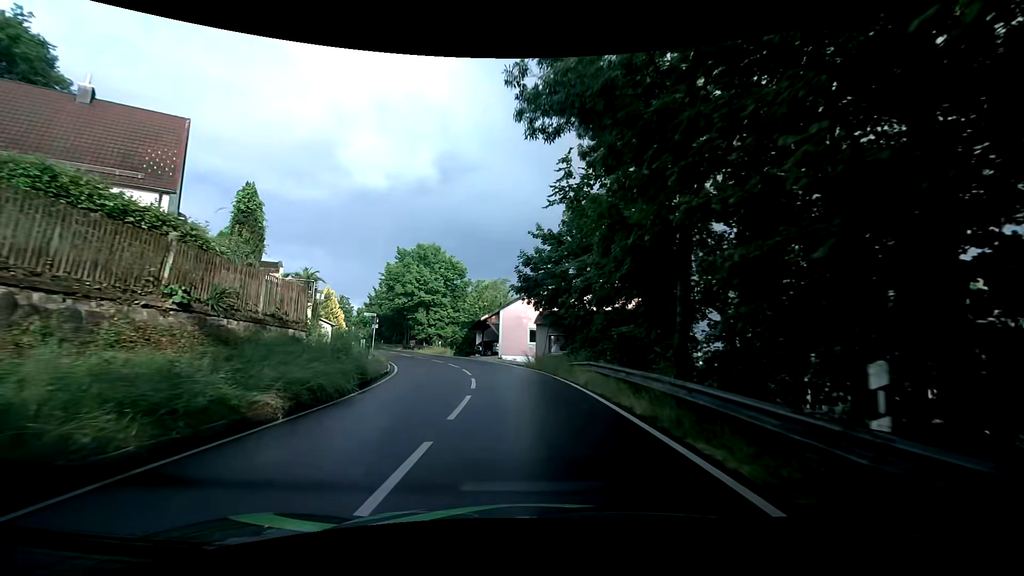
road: tertiary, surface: asphalt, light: Day
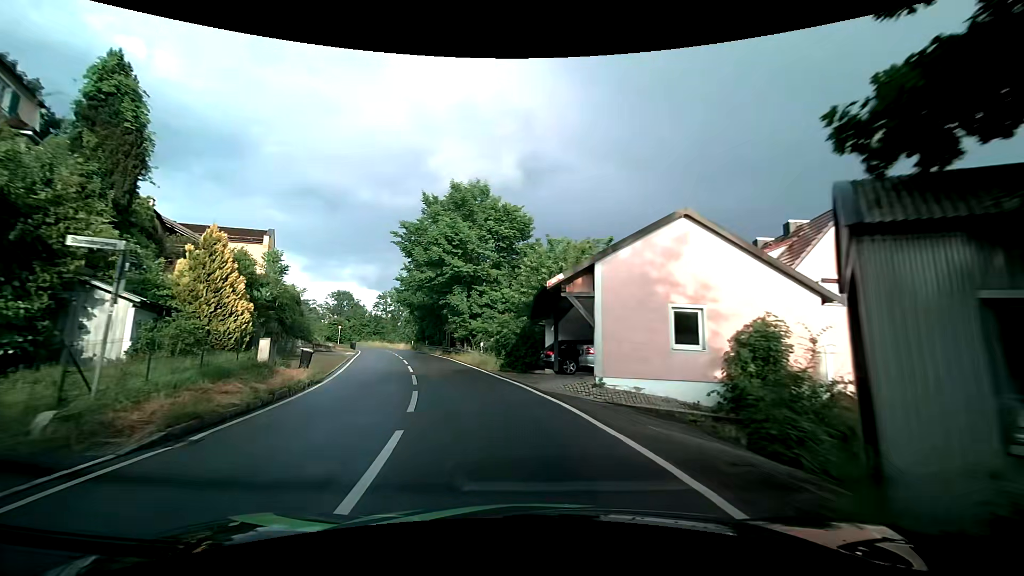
(-1.5, +23.1) m; -10°
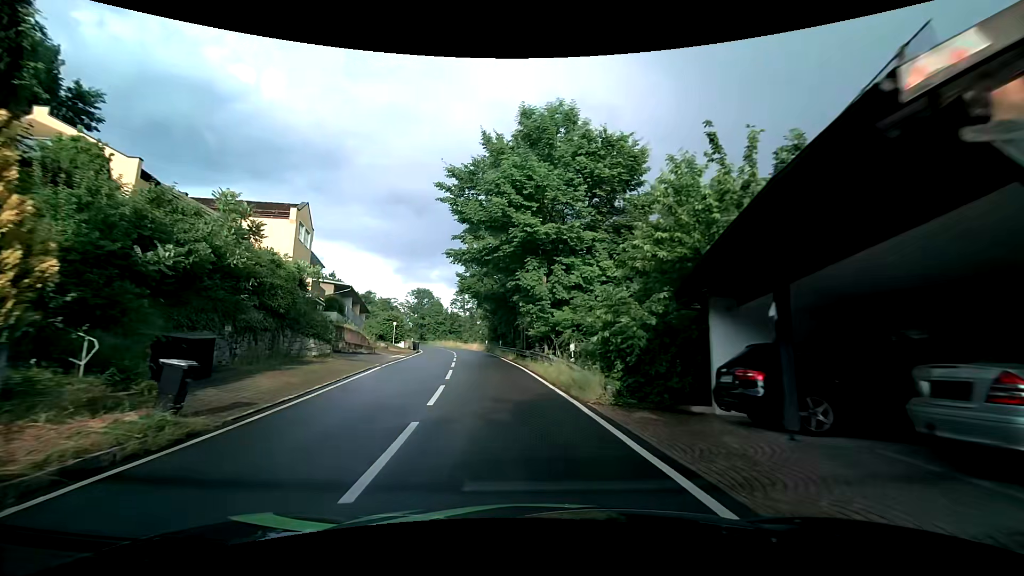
(-1.0, +11.5) m; -10°
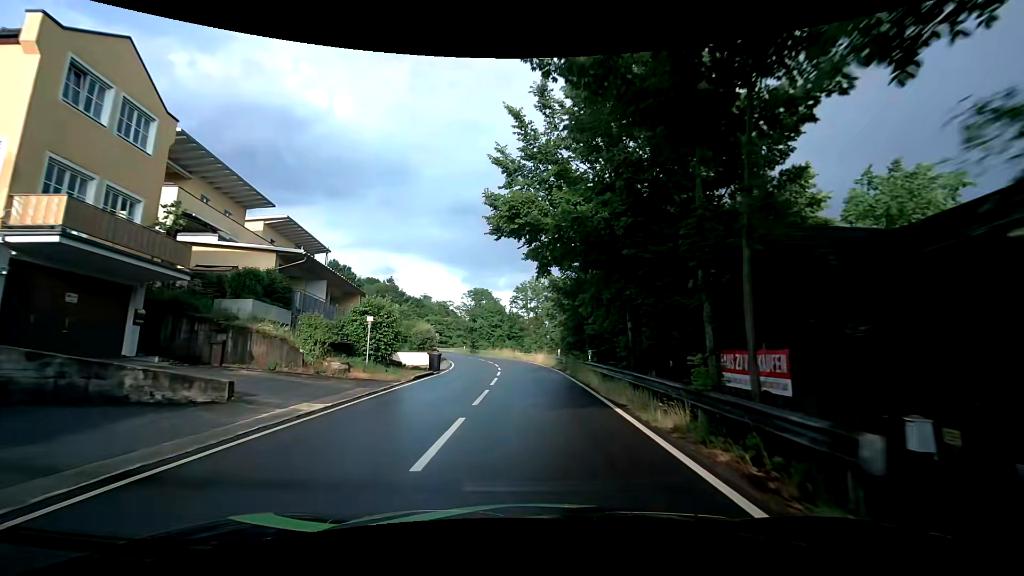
(-2.1, +22.9) m; -8°
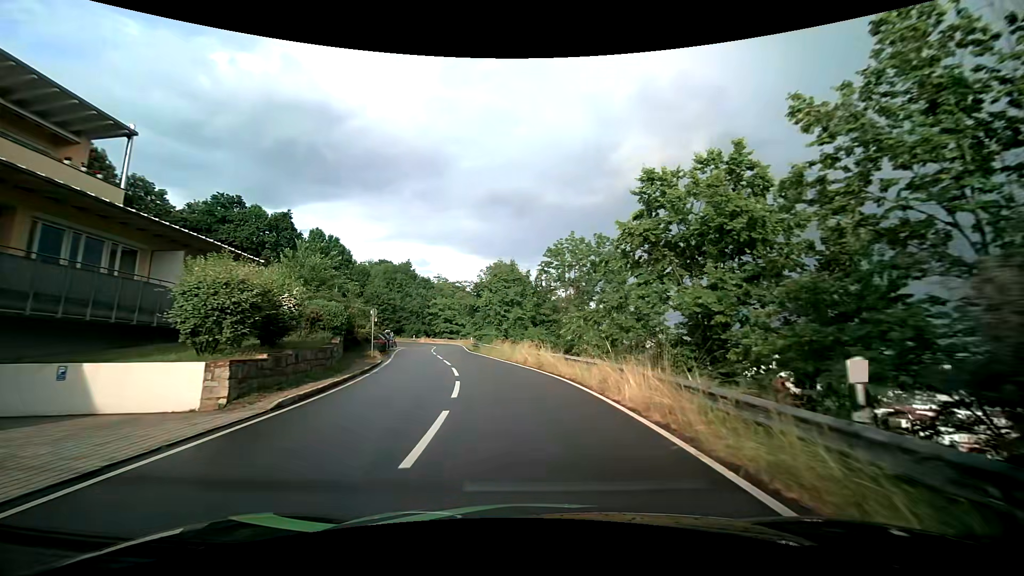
(-0.3, +30.2) m; -3°
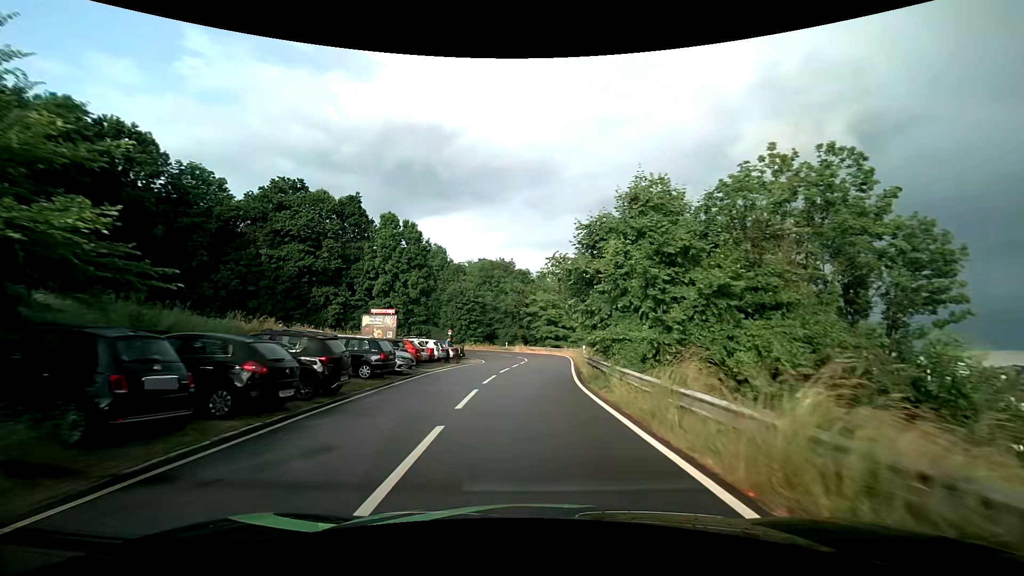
(-2.6, +25.3) m; -13°
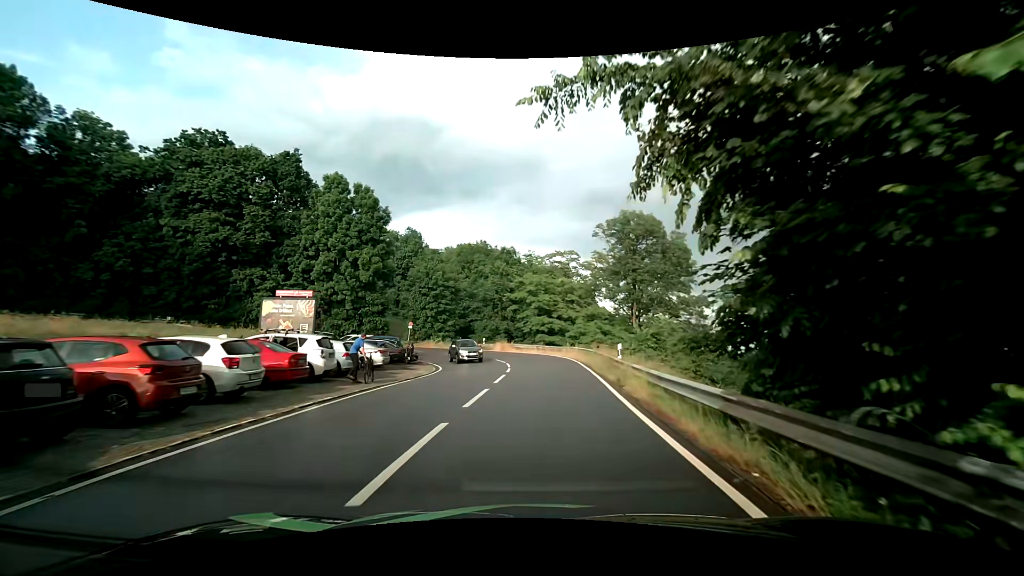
(-0.1, +17.6) m; +1°
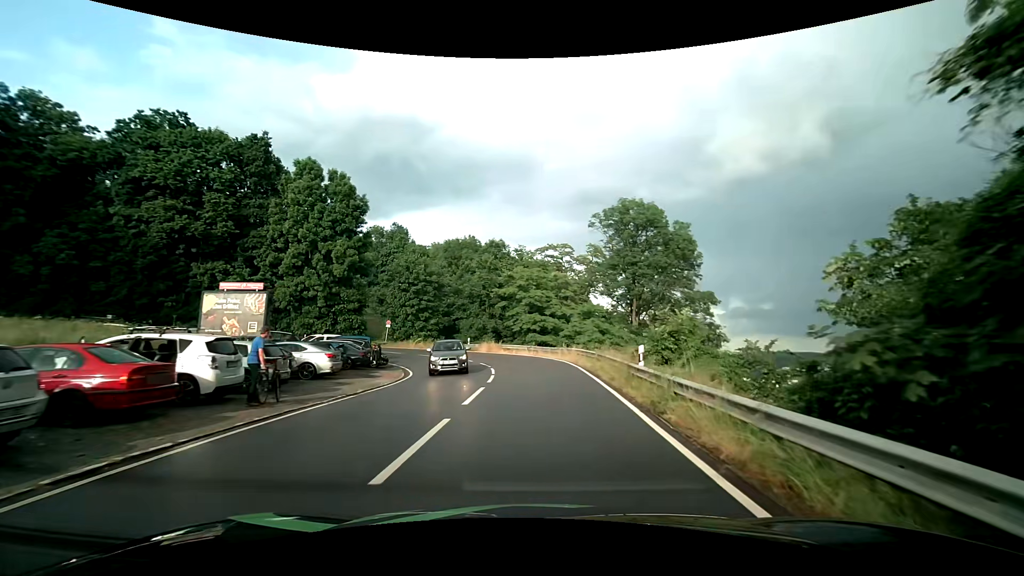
(0.0, +5.2) m; +1°
(0, +10) (0, +20) (-1, +30) (-4, +40) (-10, +47) (-19, +52) (-29, +53) (-38, +51) (-47, +46) (-53, +39) m
